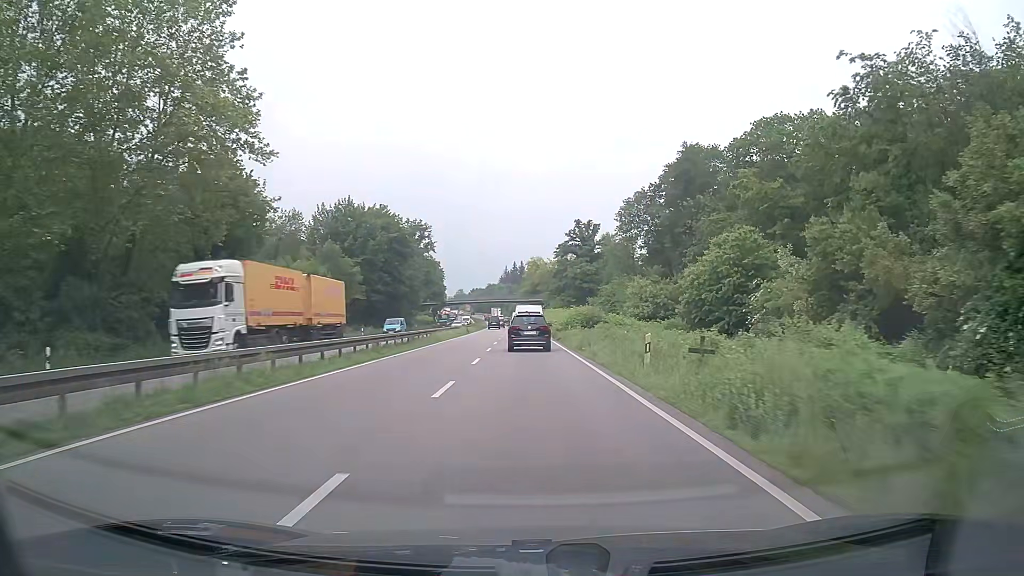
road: trunk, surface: asphalt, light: Day
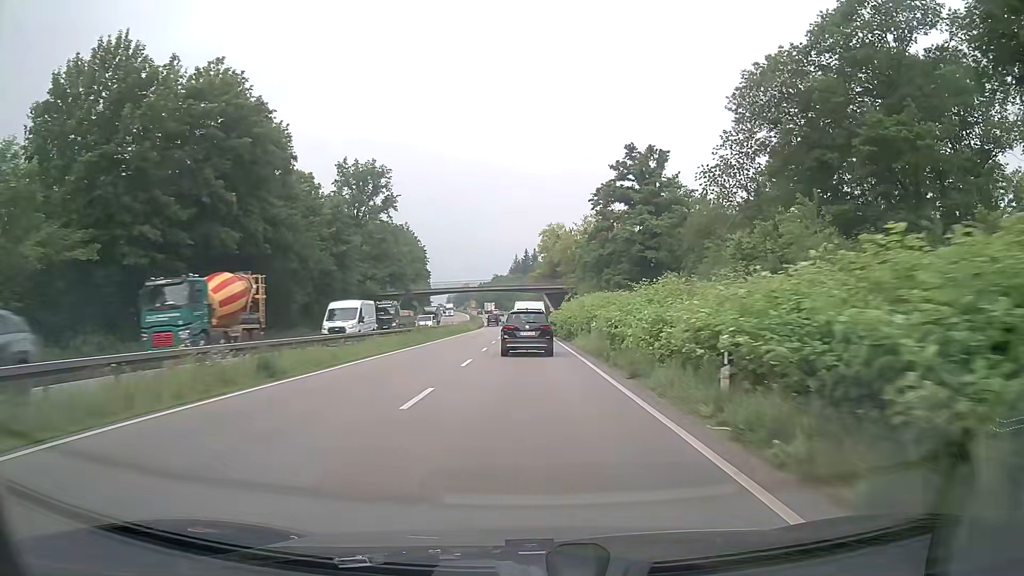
(-0.6, +56.0) m; -1°
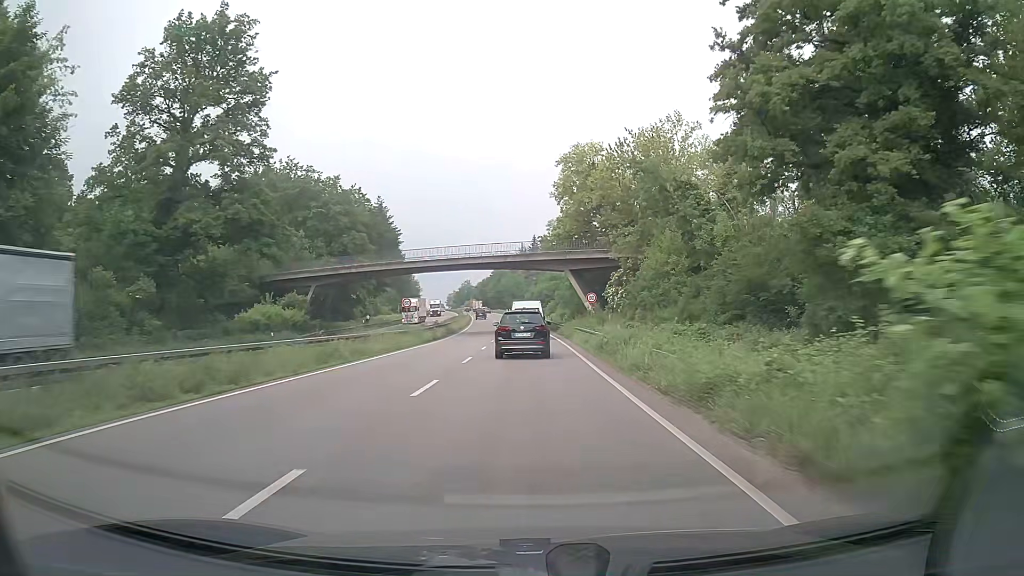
(-0.1, +52.0) m; -1°
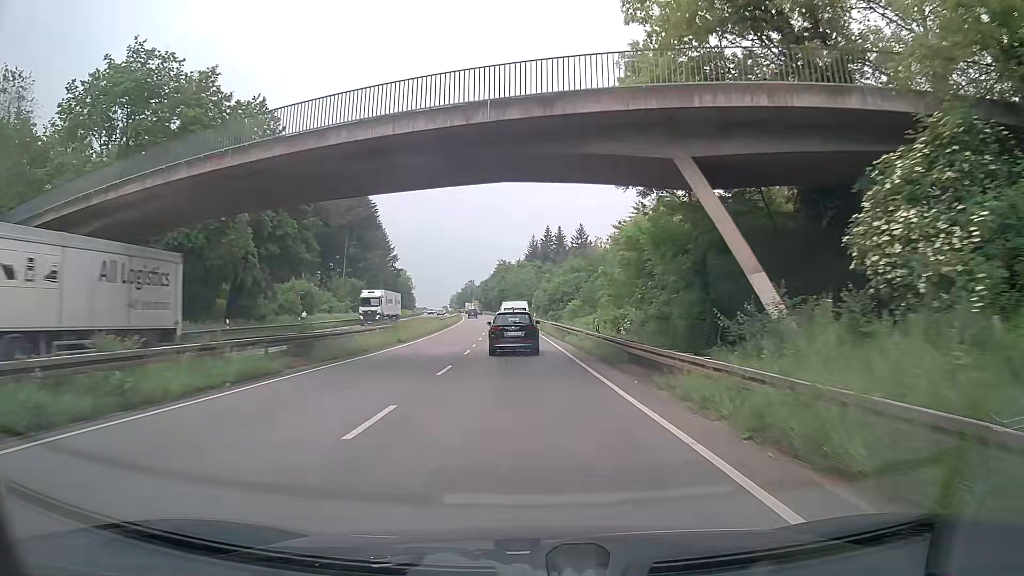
(-0.3, +40.4) m; -1°
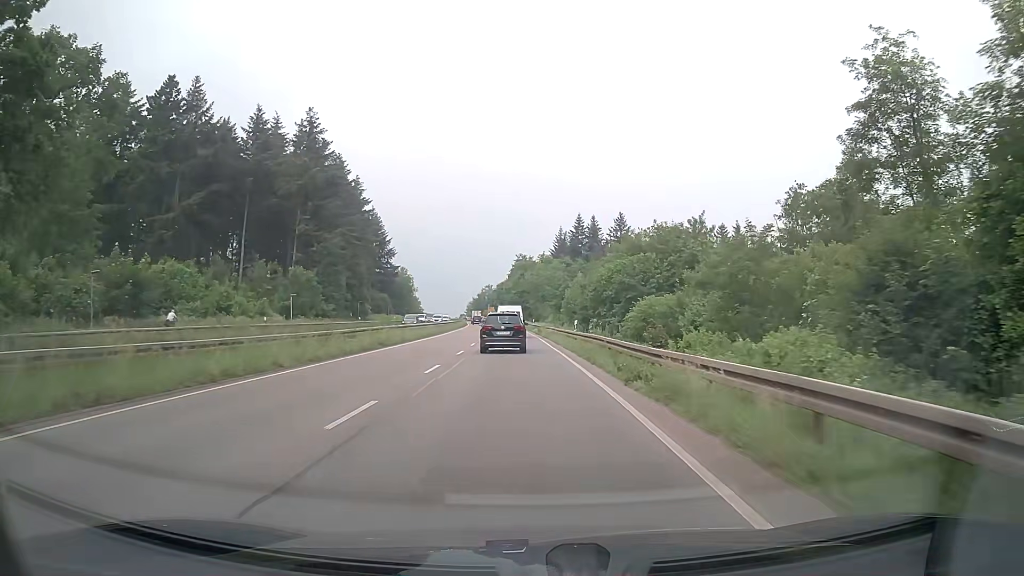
(-0.6, +41.5) m; -1°
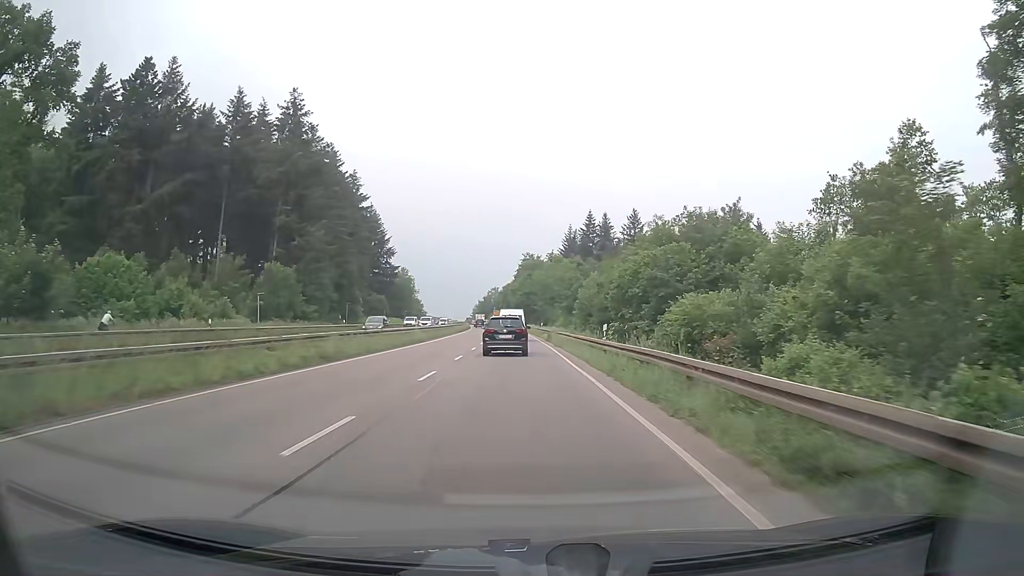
(-0.1, +10.5) m; -1°
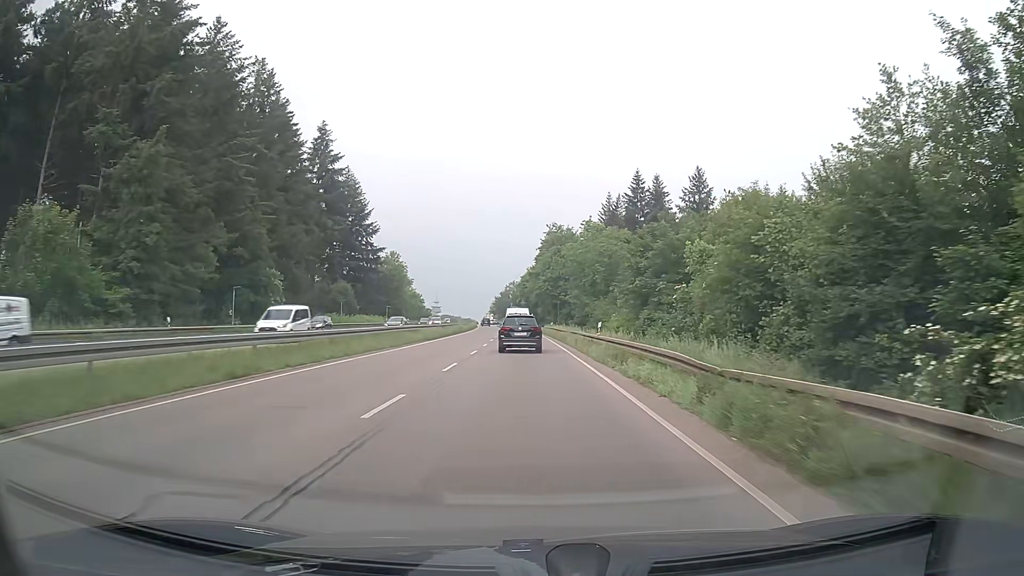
(-0.7, +42.7) m; -2°
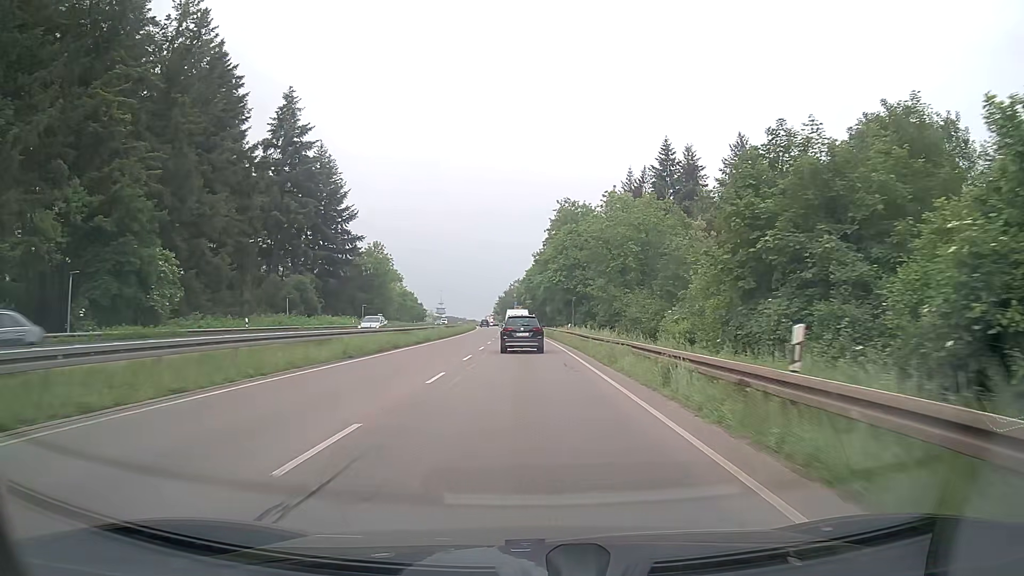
(-0.1, +21.6) m; 0°
(0, +10) (0, +20) (0, +30) (-1, +40) (-1, +50) (-1, +60) (-2, +70) (-2, +80) (-2, +90) (-3, +100) m
